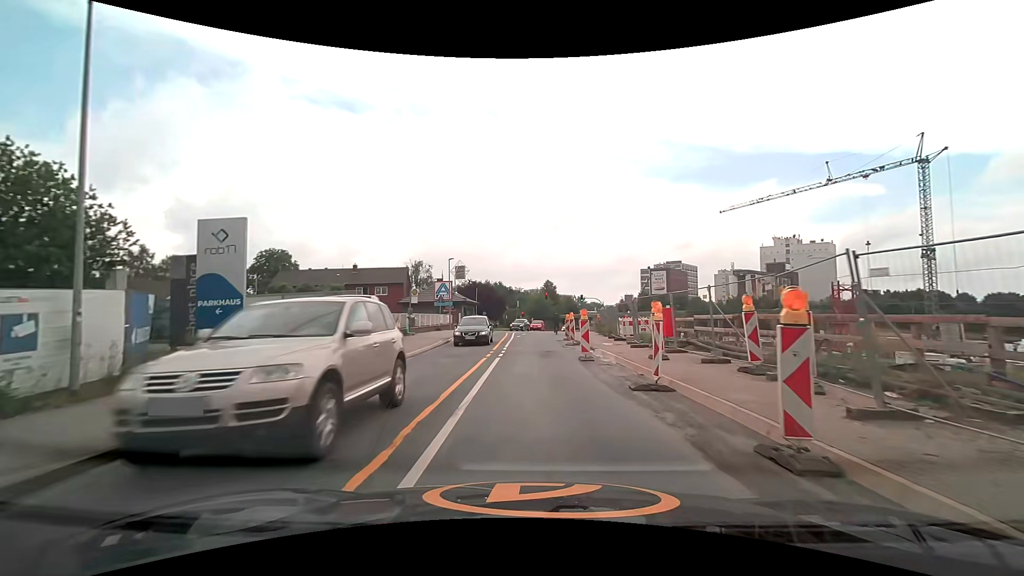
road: unclassified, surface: asphalt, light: Day
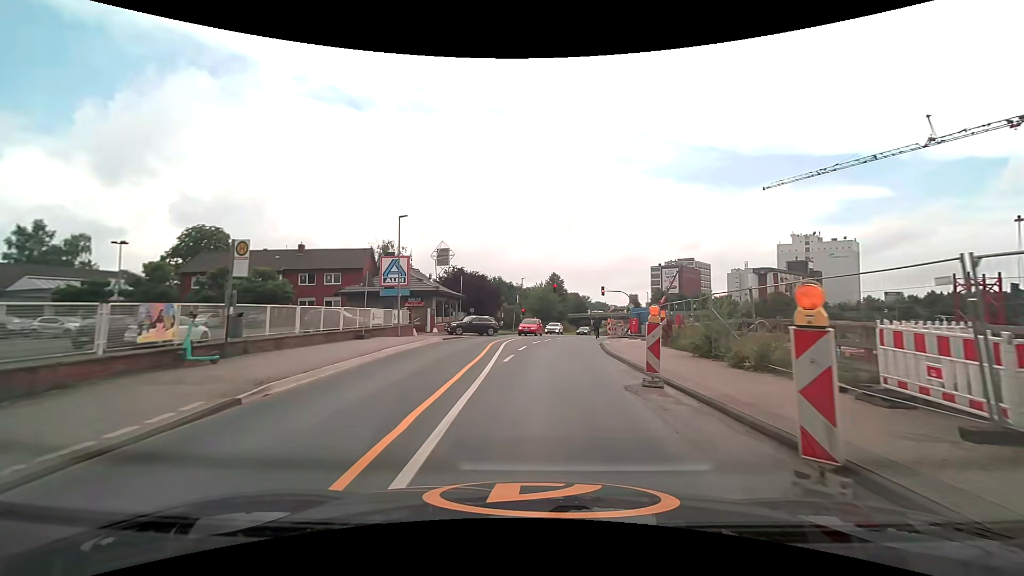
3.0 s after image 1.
(-0.1, +21.5) m; 0°
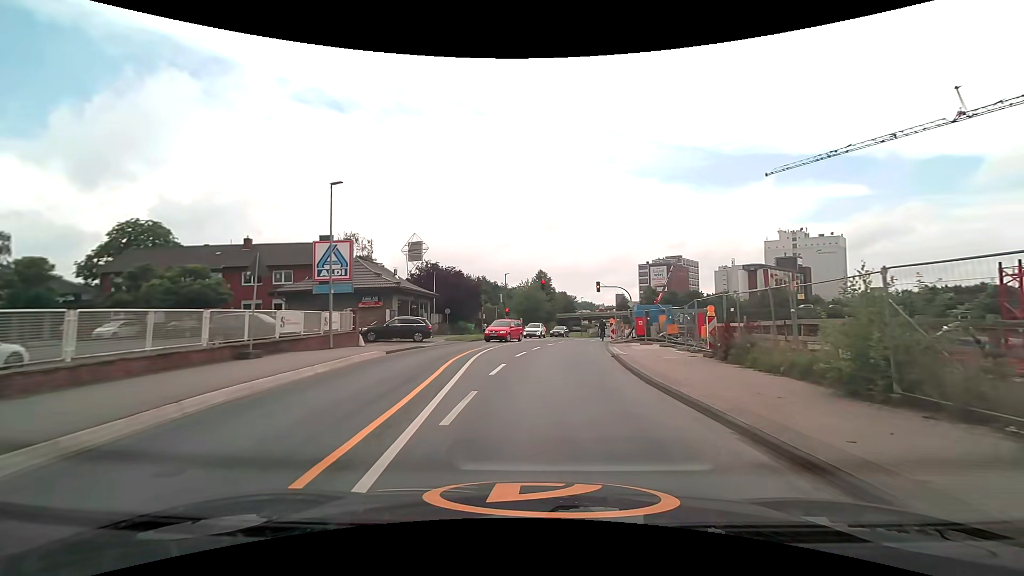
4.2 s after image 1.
(+0.1, +8.5) m; +1°
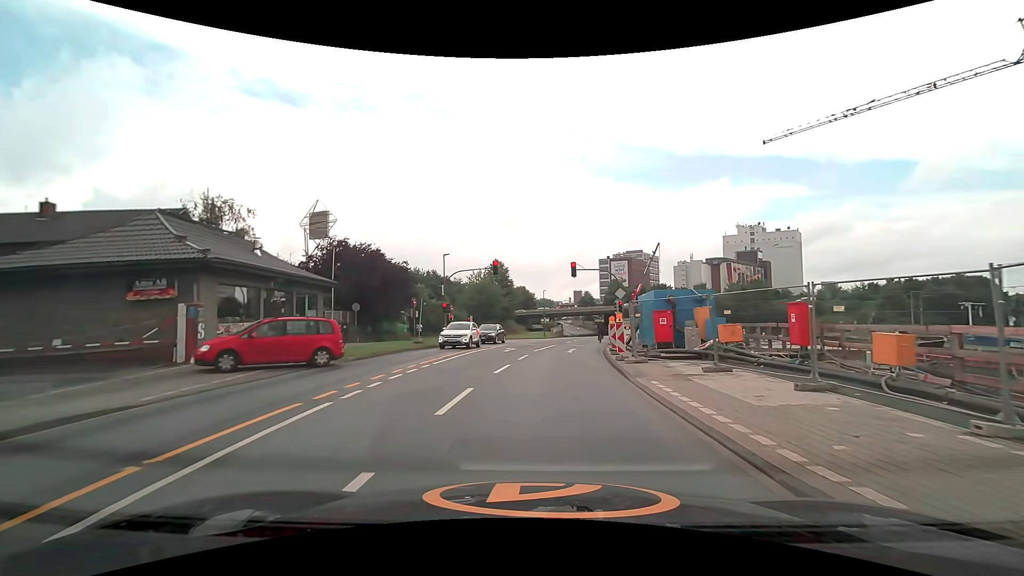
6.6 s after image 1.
(+0.7, +16.6) m; +5°
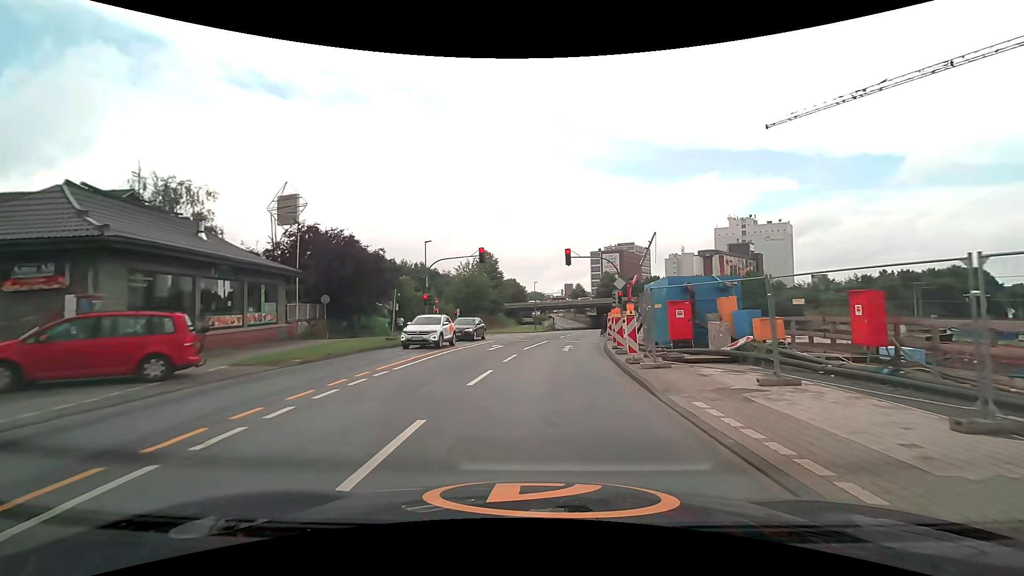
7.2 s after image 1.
(0.0, +3.7) m; +1°
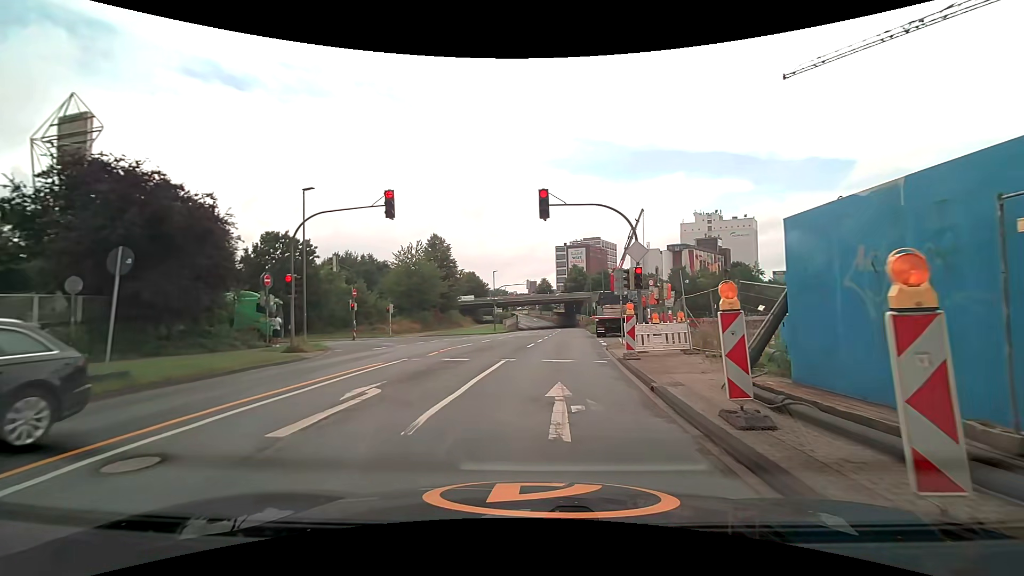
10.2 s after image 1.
(+0.6, +15.3) m; +4°
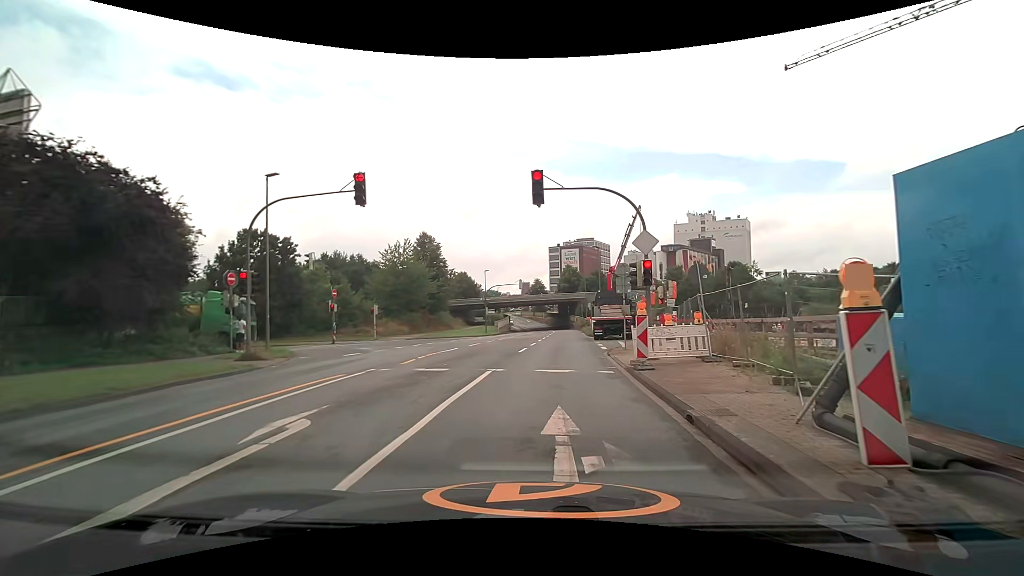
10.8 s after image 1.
(0.0, +2.6) m; +1°
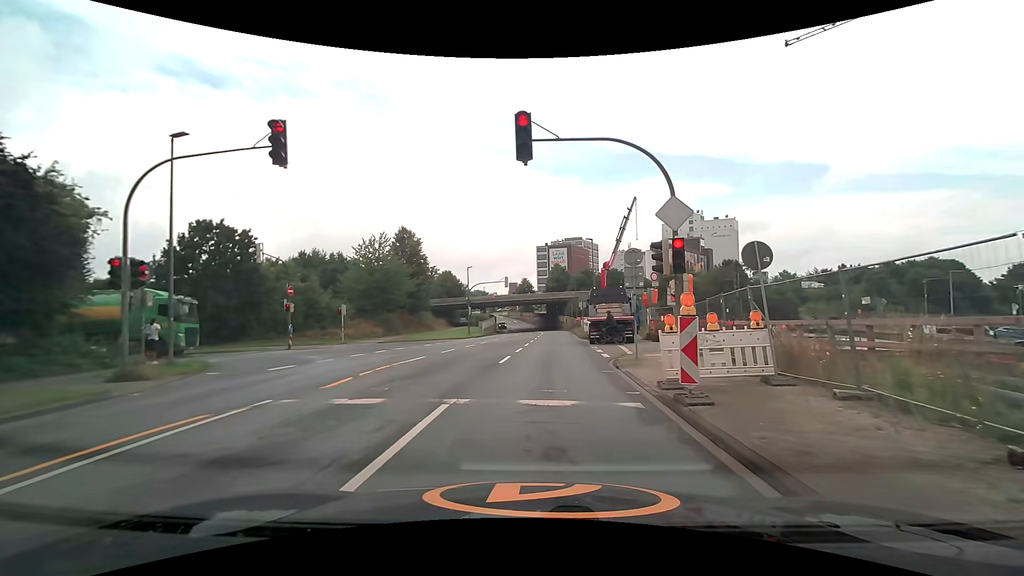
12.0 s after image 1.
(+0.1, +4.6) m; -1°
